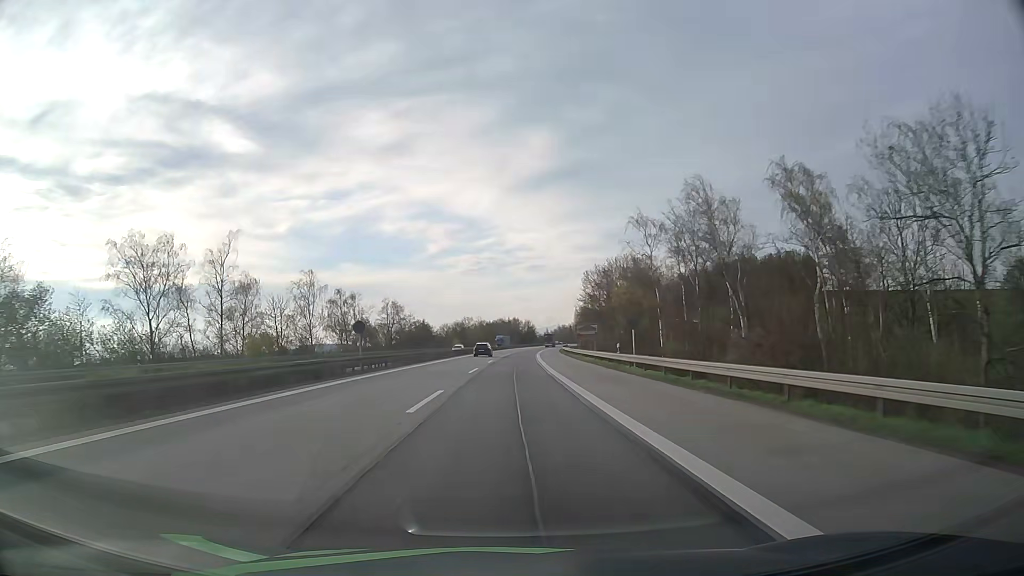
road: motorway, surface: asphalt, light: Day
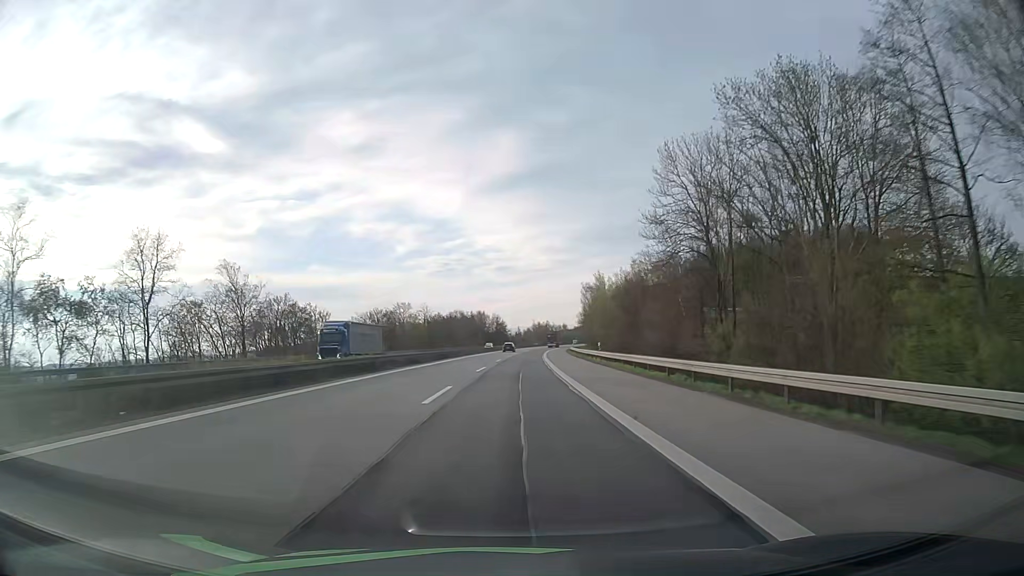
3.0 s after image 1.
(+2.4, +88.5) m; +3°
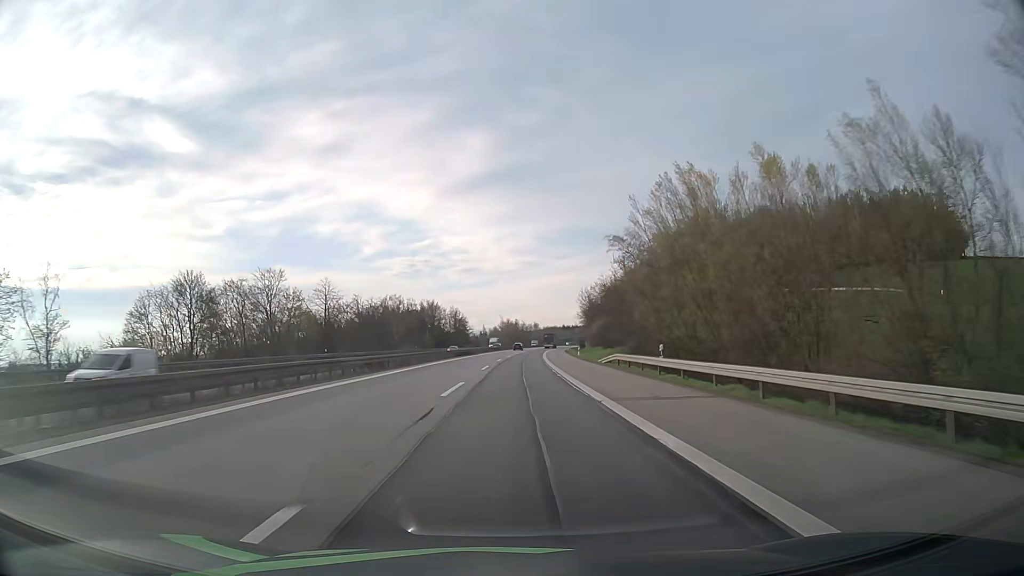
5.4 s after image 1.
(+2.0, +70.3) m; +3°
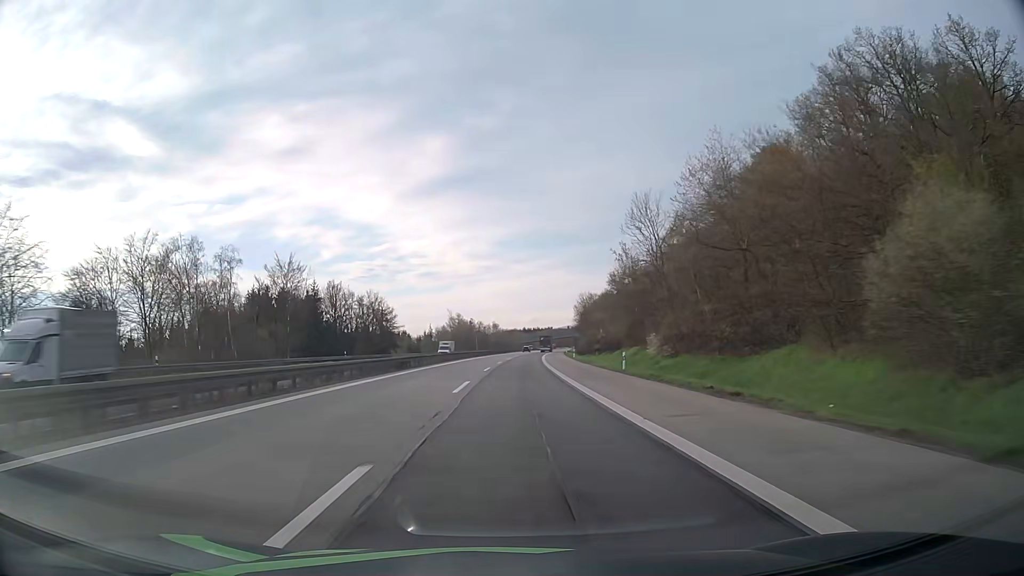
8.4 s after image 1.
(+2.7, +88.8) m; +4°
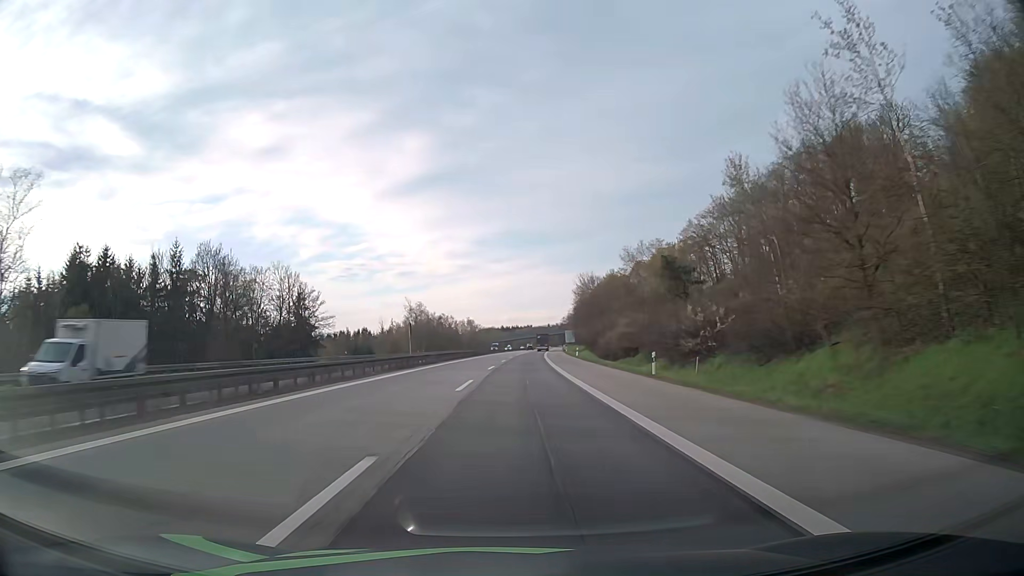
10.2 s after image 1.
(+1.0, +54.2) m; +2°
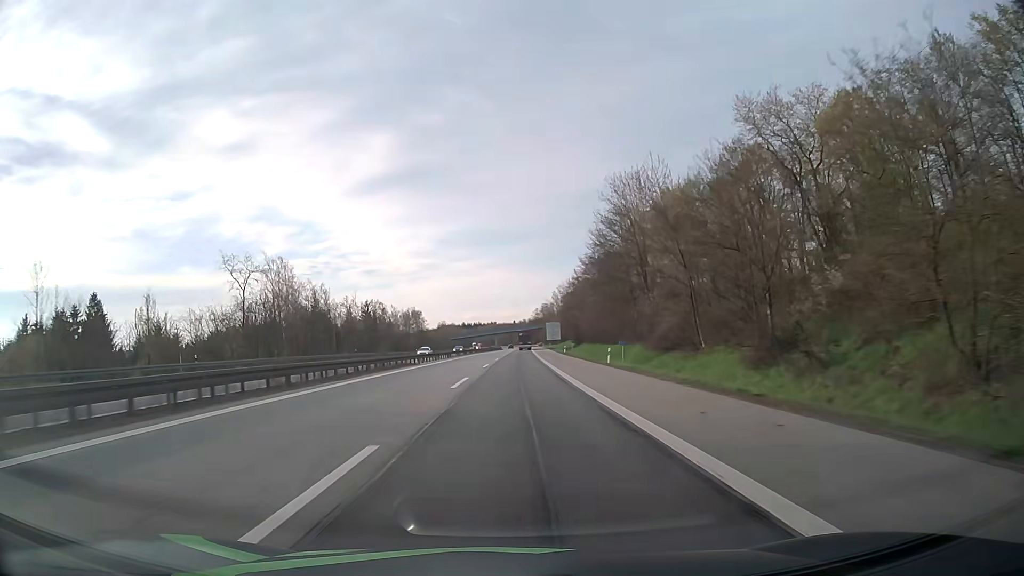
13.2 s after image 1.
(+3.1, +90.0) m; +3°
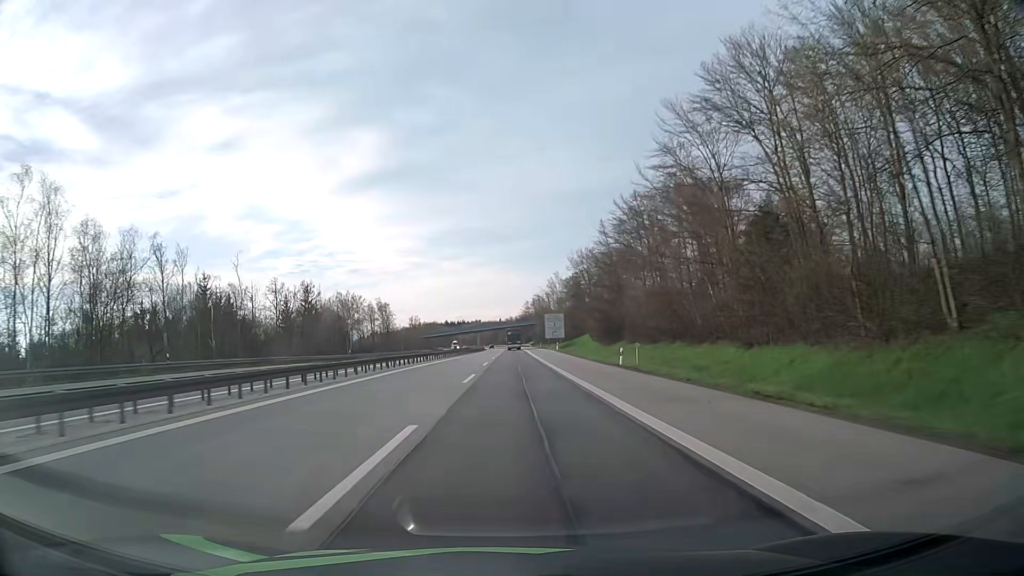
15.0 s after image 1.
(+0.3, +52.0) m; +1°
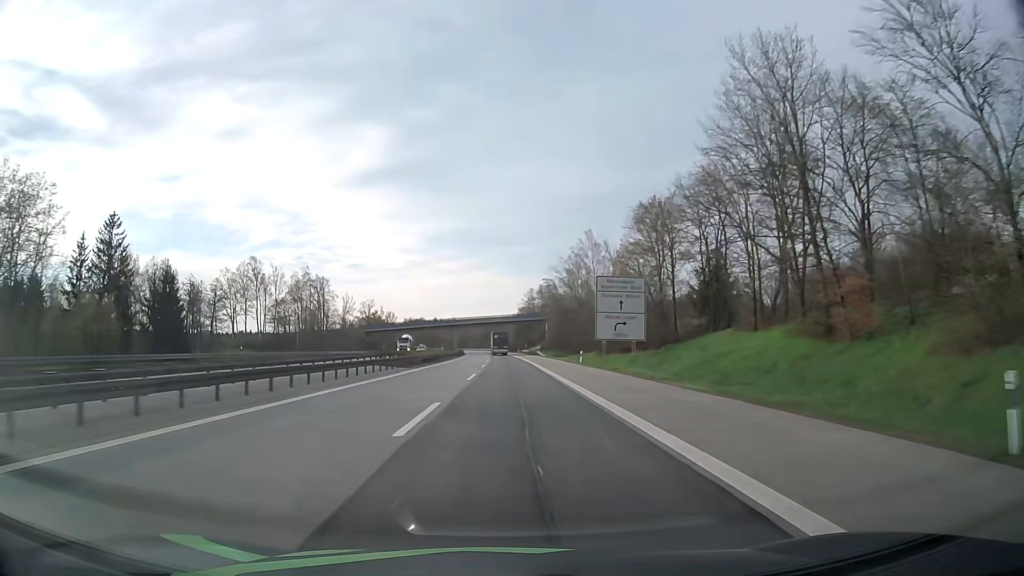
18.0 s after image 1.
(+0.6, +85.7) m; 0°
(0, +10) (0, +20) (0, +30) (0, +40) (0, +50) (0, +60) (0, +70) (0, +80) (0, +90) (0, +100) m
